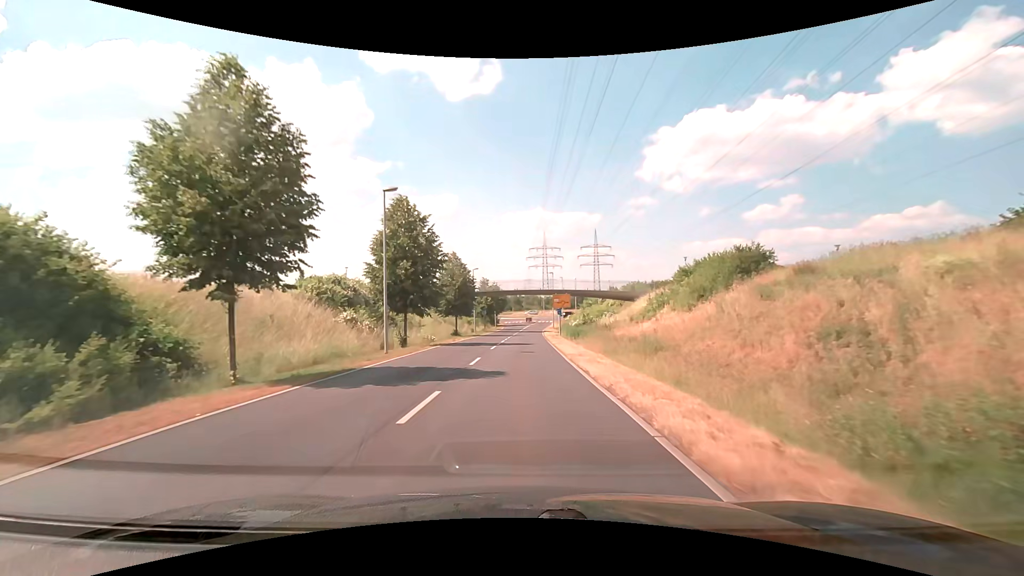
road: secondary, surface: asphalt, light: Day
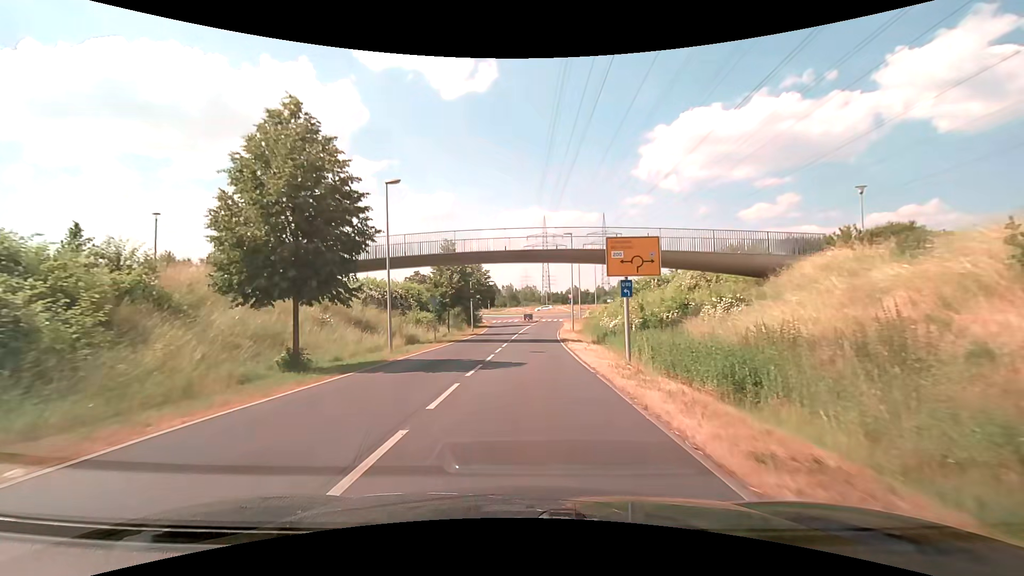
(0.0, +35.6) m; 0°
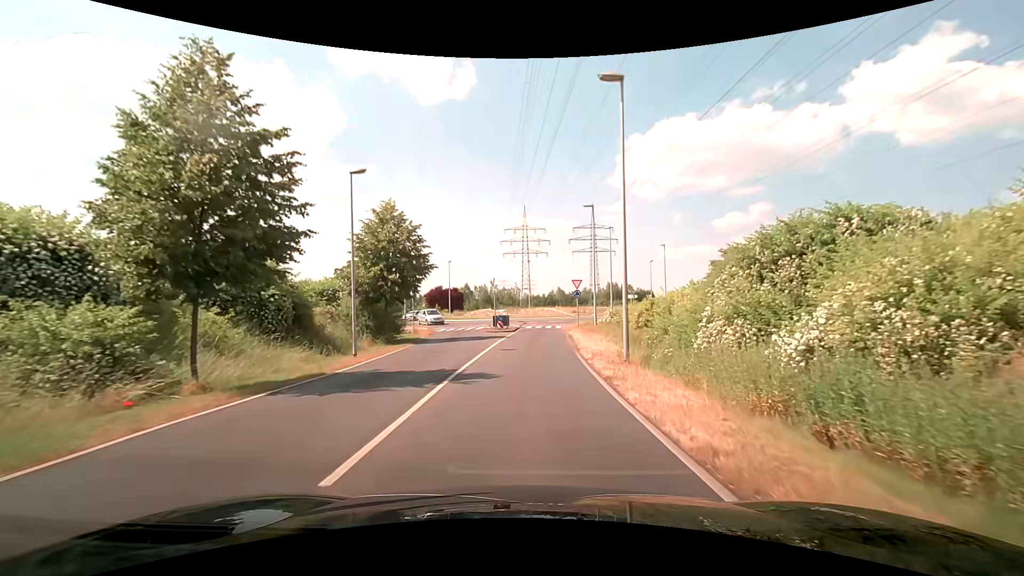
(+0.6, +30.6) m; +3°
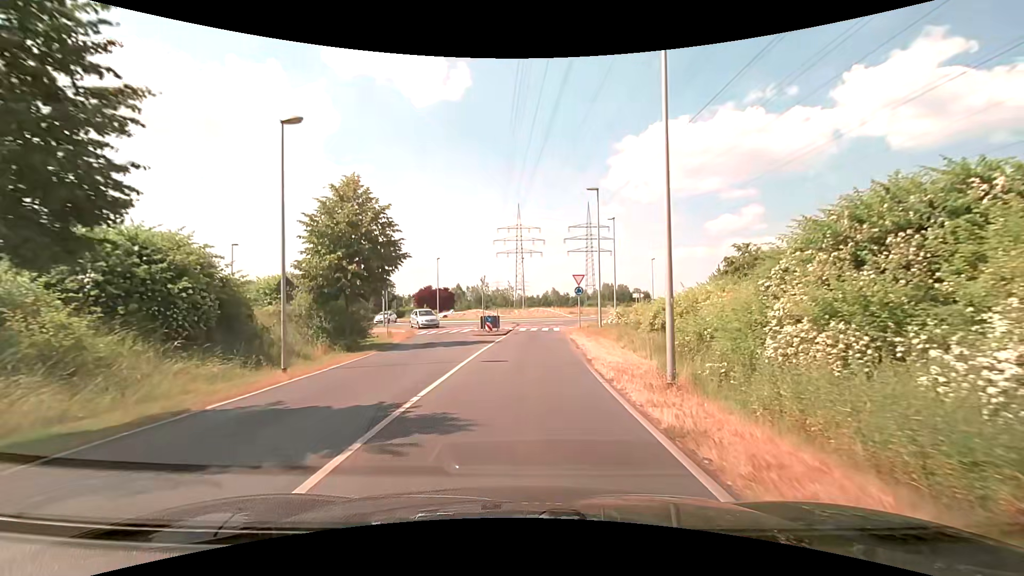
(0.0, +5.3) m; +1°
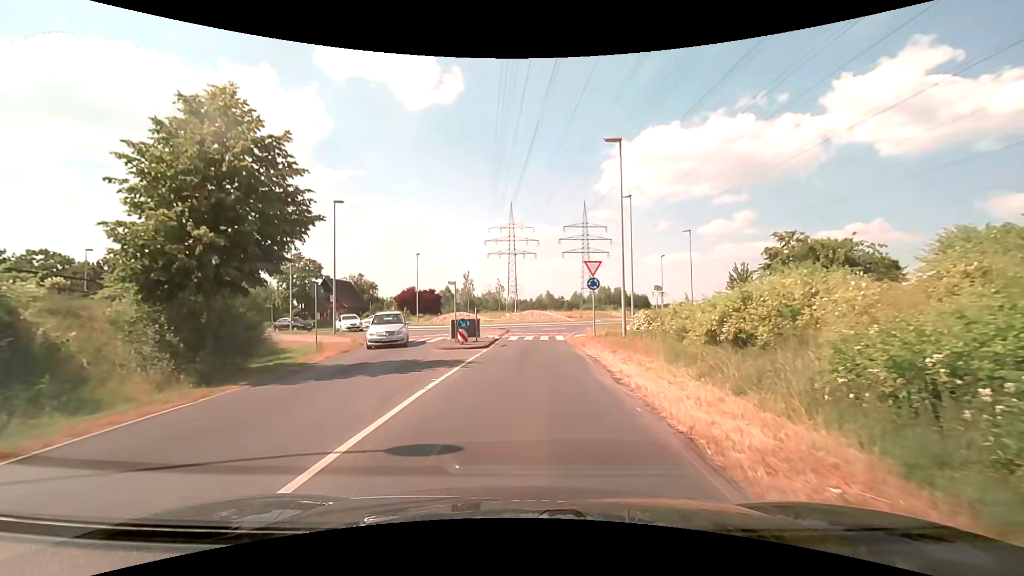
(+0.1, +9.7) m; +1°
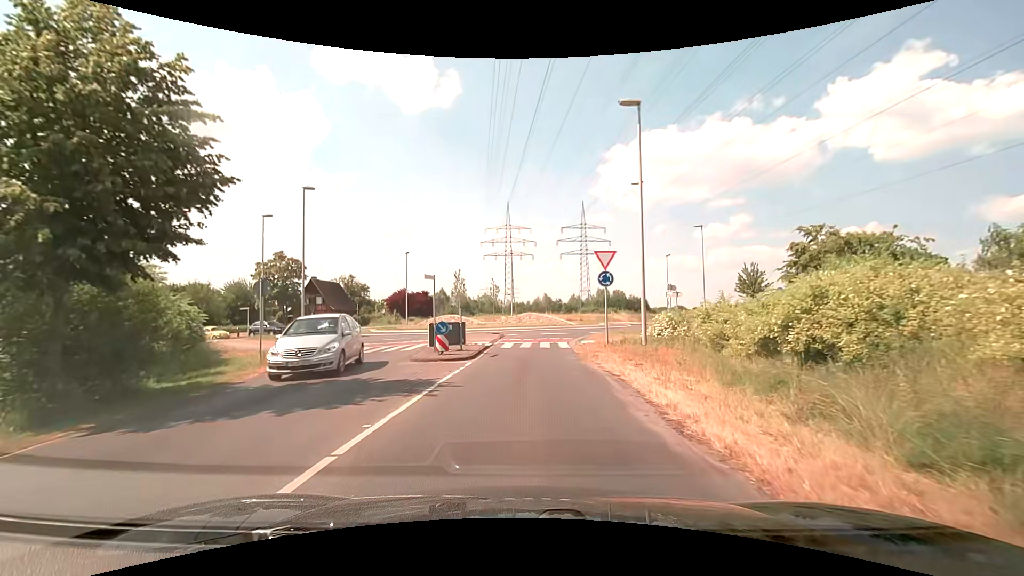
(0.0, +4.2) m; +1°
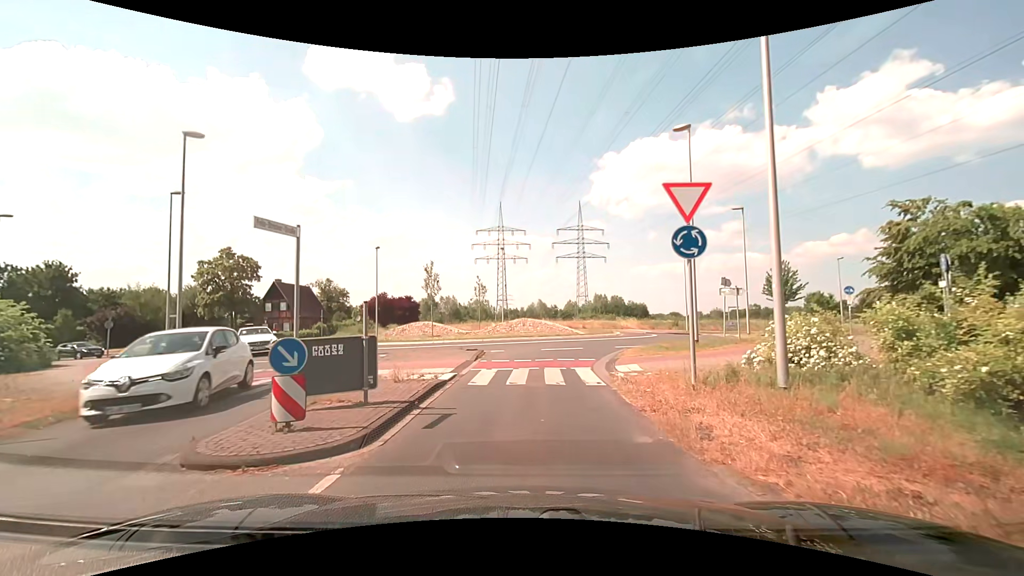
(0.0, +9.8) m; +1°
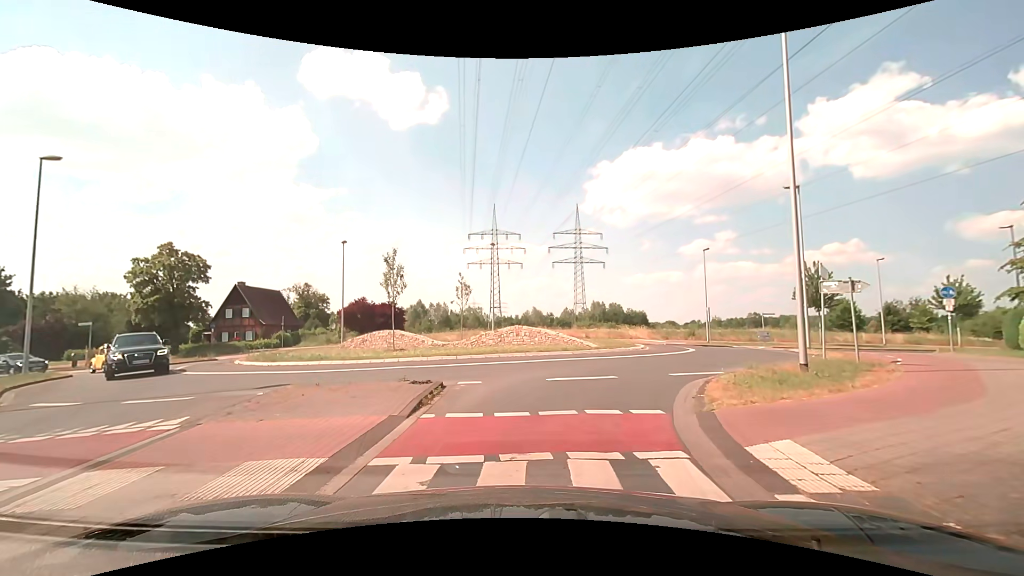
(0.0, +8.0) m; +1°
(0, +10) (+5, +19) (+10, +27) (+9, +37) (+2, +44) (-7, +45) (-16, +40) (-18, +31) (-15, +22) (-9, +14) m
